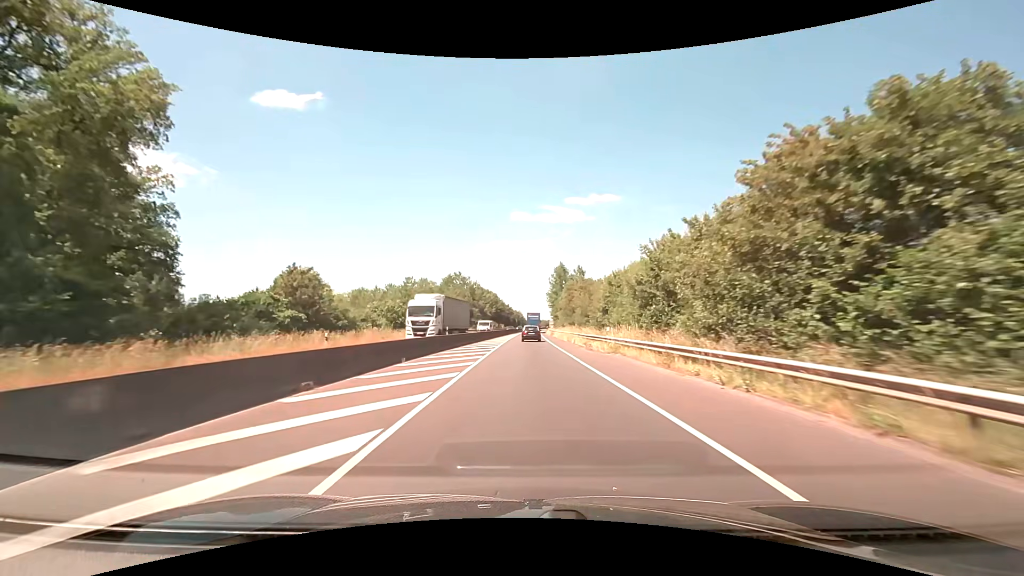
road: trunk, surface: asphalt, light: Day
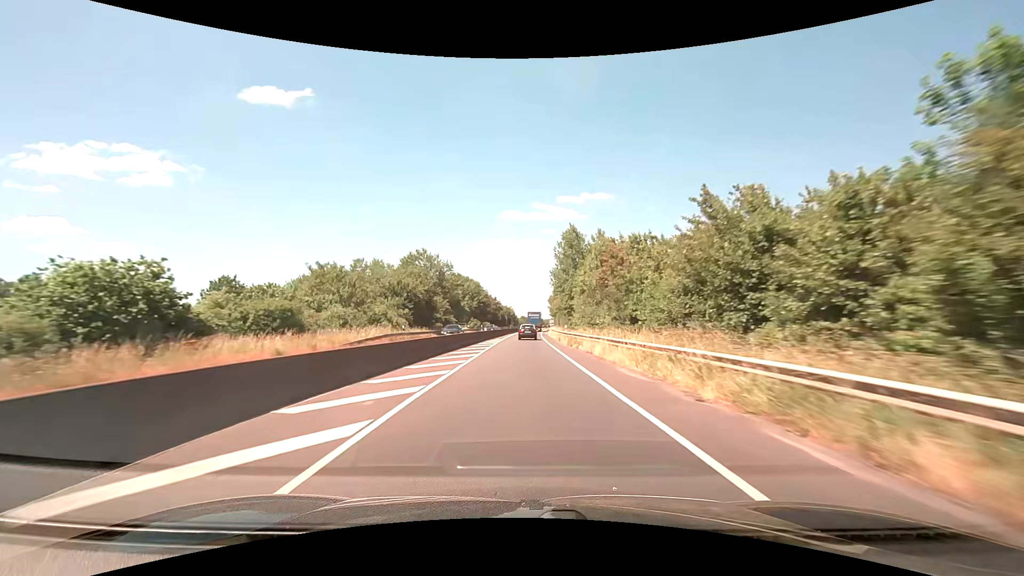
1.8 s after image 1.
(+0.3, +37.2) m; +1°
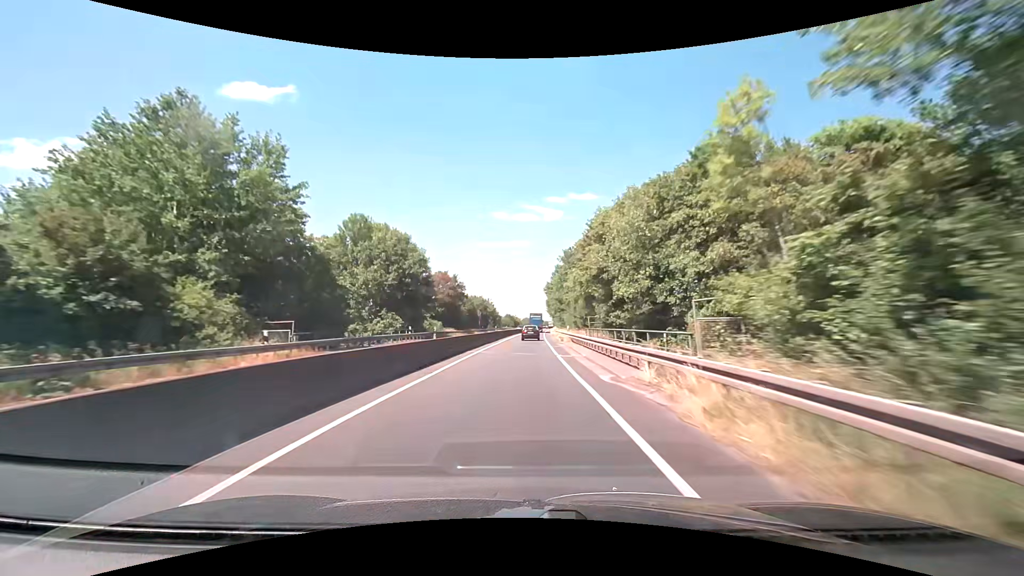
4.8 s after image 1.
(+0.8, +62.0) m; +1°
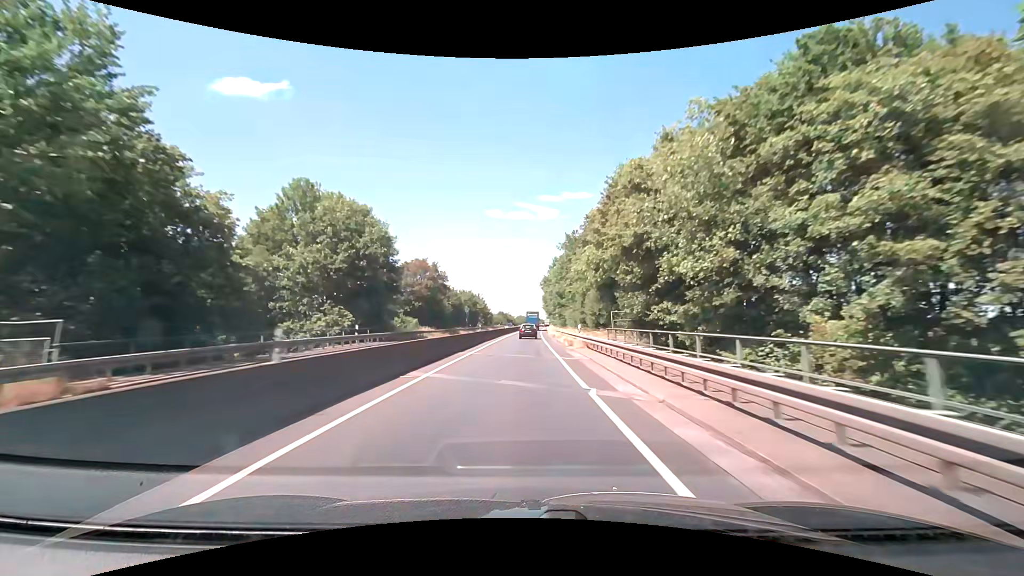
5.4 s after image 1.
(0.0, +12.4) m; +1°
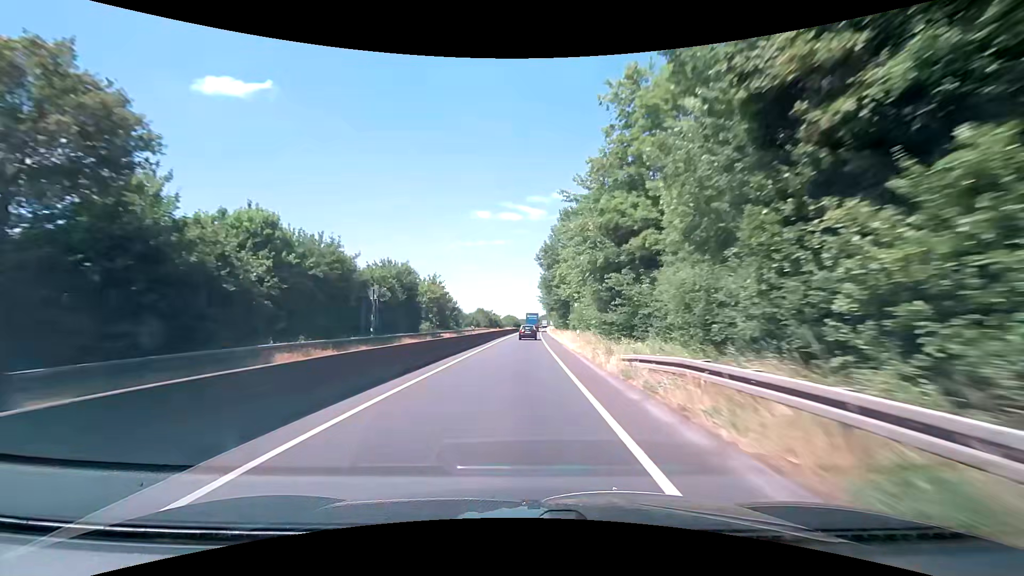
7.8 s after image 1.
(+0.8, +49.8) m; +1°
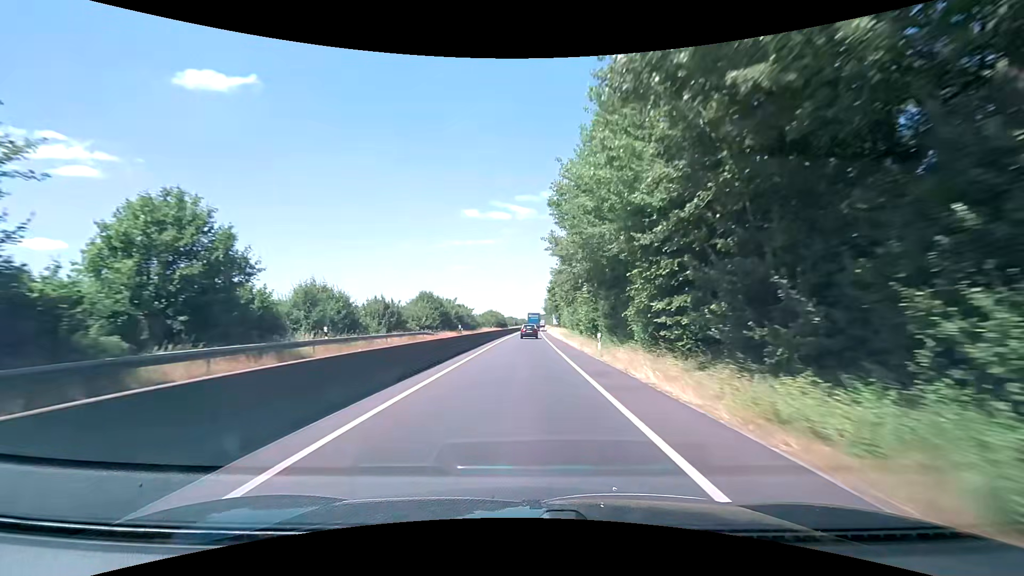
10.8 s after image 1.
(+0.6, +61.7) m; +1°
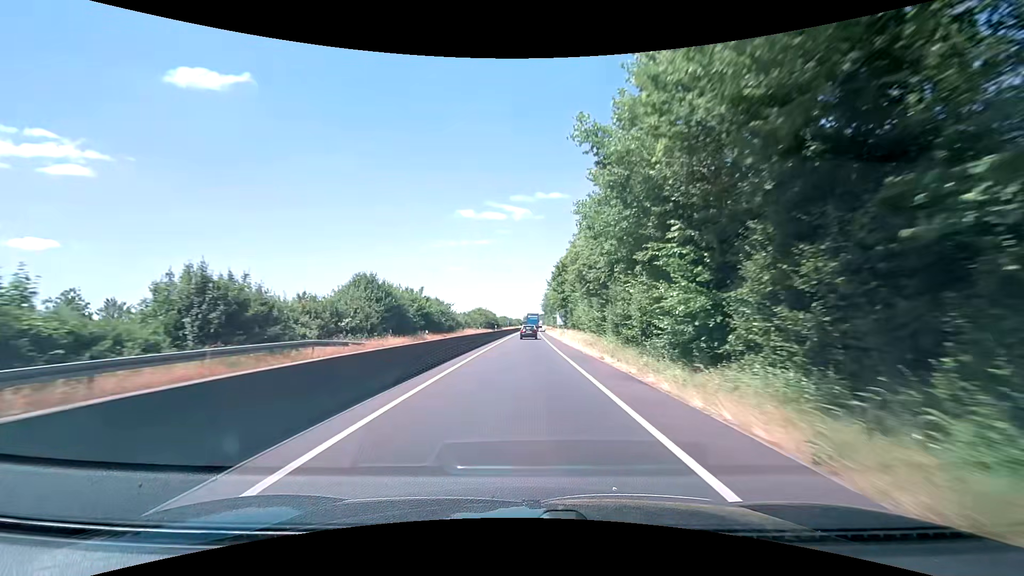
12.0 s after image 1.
(+0.1, +24.4) m; 0°
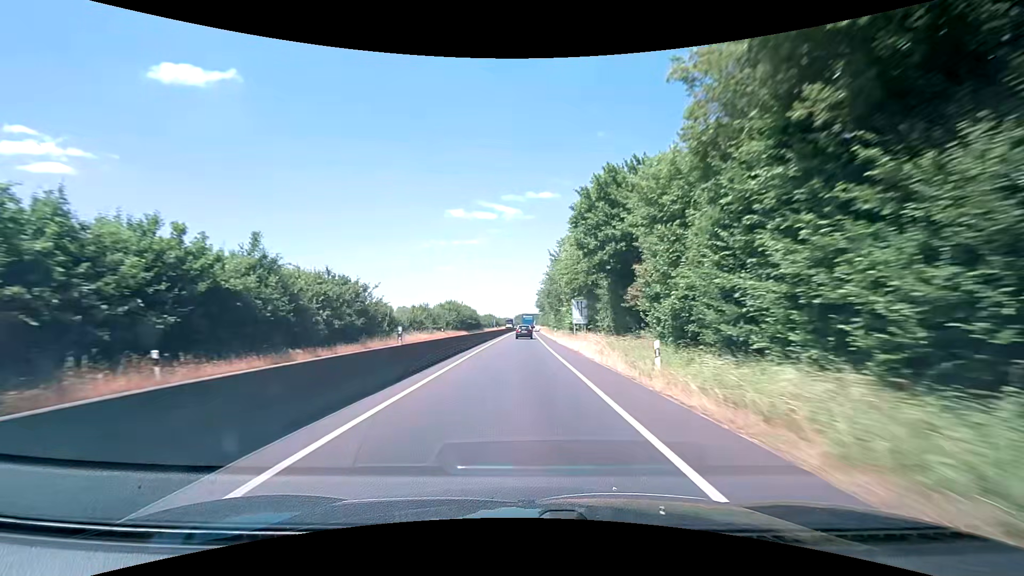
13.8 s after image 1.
(+0.4, +36.9) m; +1°
(0, +10) (0, +20) (0, +30) (0, +40) (0, +50) (0, +60) (+1, +70) (+1, +80) (+1, +90) (+1, +100) m
